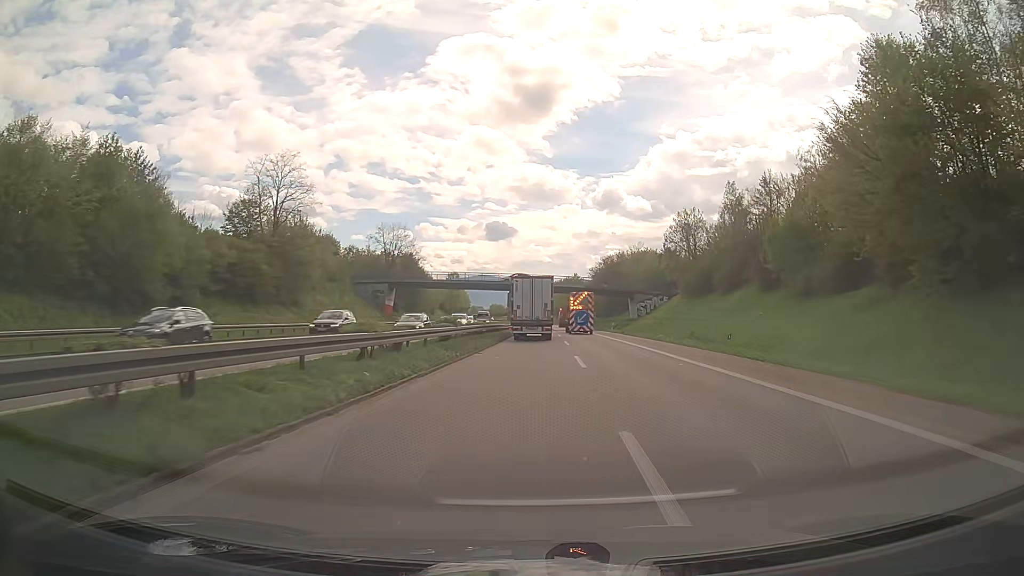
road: trunk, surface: asphalt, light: Day
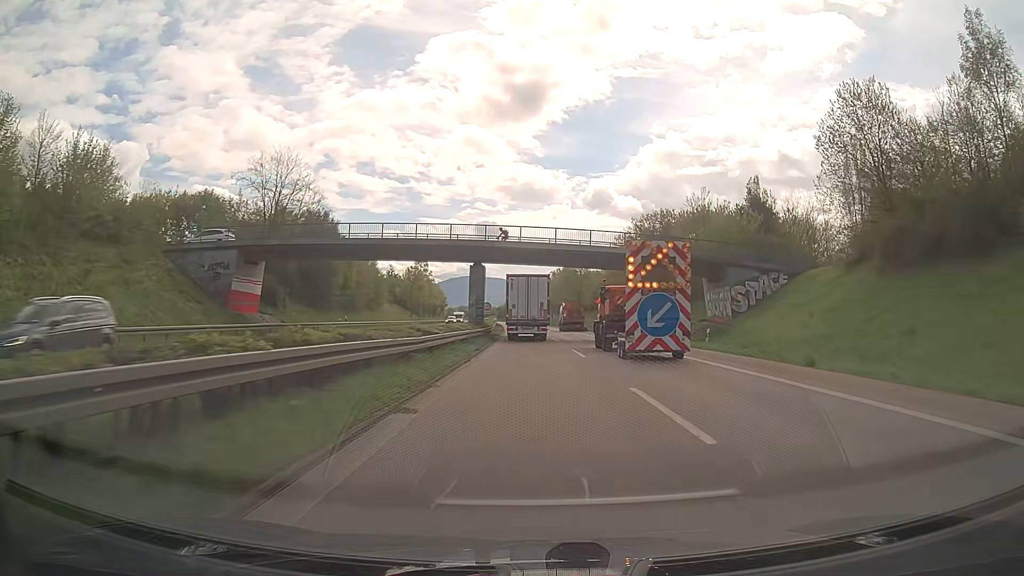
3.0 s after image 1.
(+0.4, +46.6) m; +1°
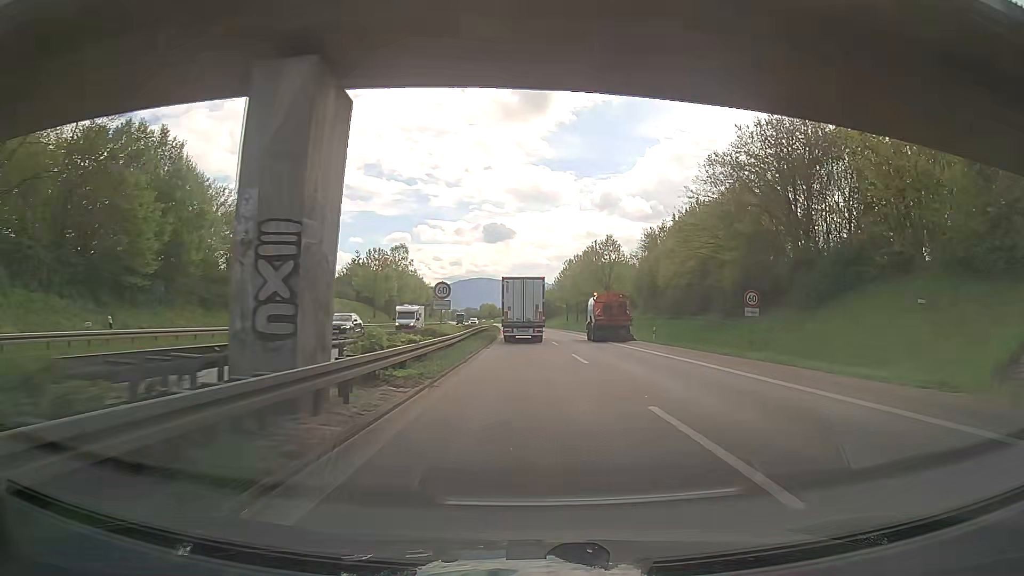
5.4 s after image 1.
(-0.1, +37.1) m; -1°
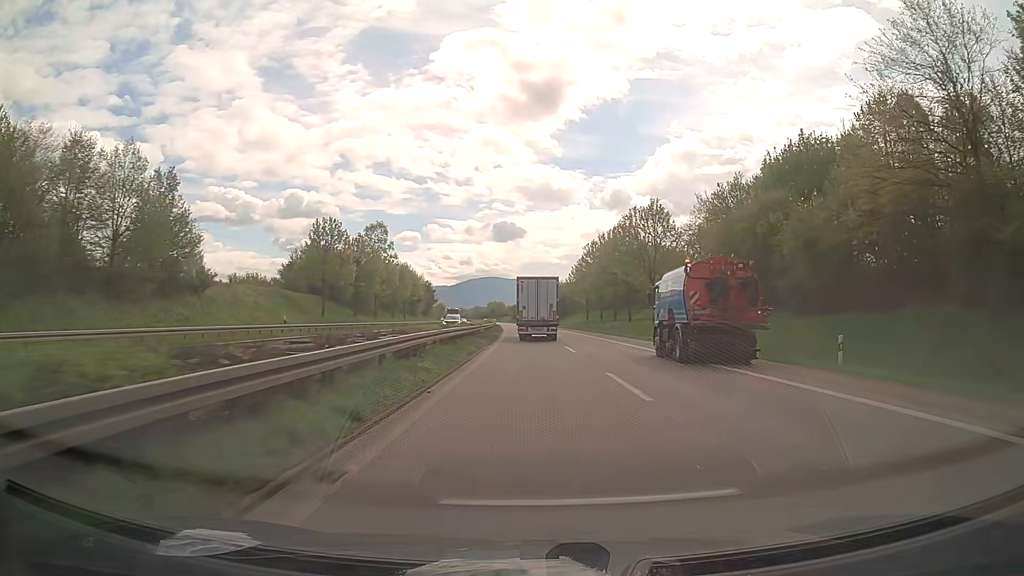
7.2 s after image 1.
(0.0, +27.8) m; 0°
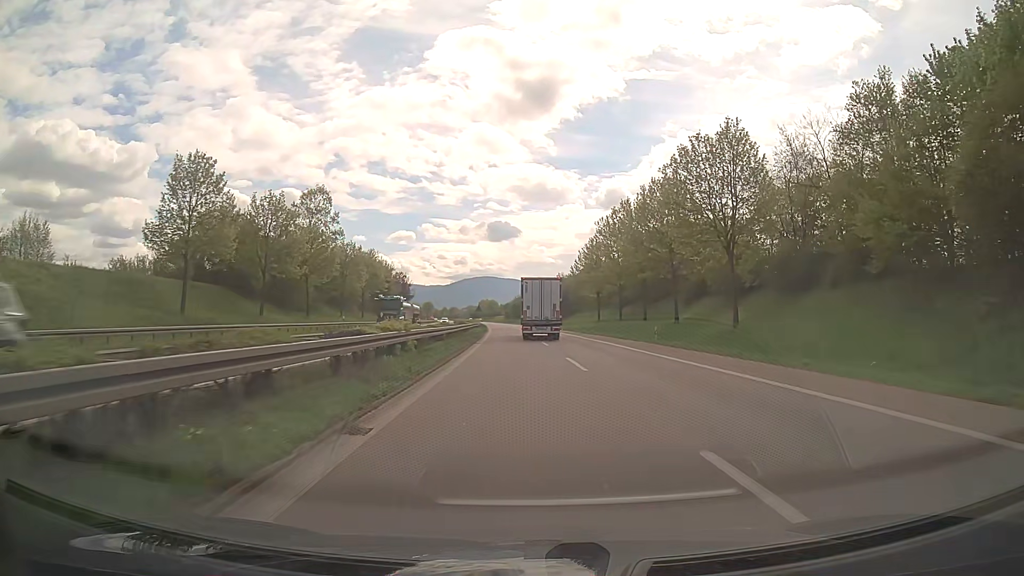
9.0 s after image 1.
(-0.2, +27.8) m; 0°
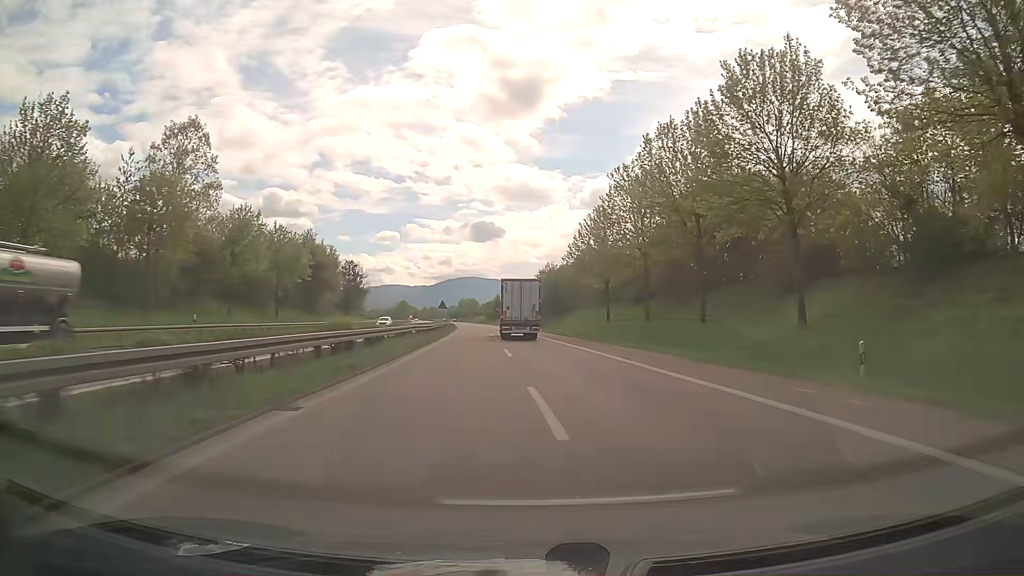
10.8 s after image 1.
(+0.5, +27.8) m; +1°
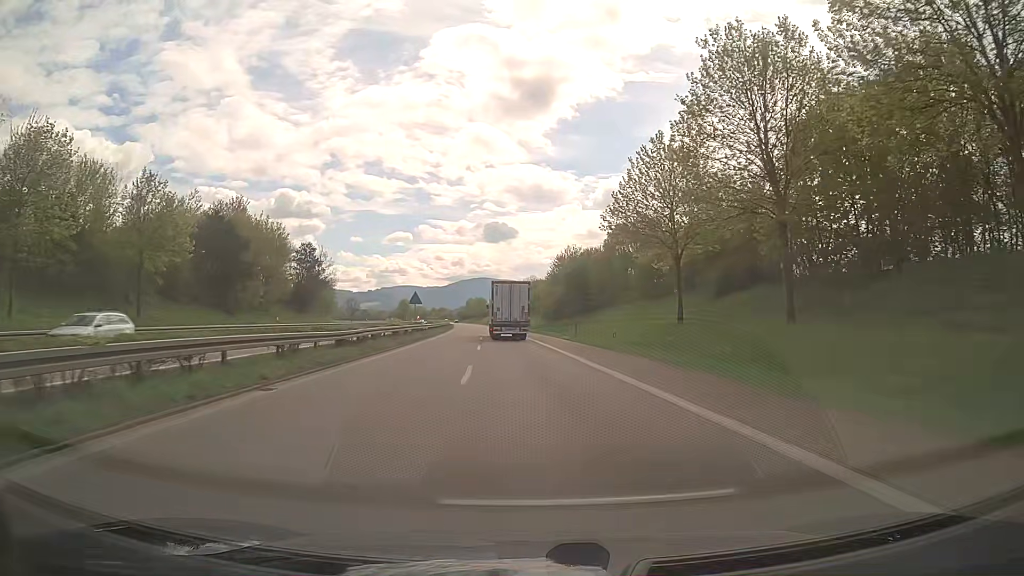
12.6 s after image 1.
(-0.1, +27.8) m; 0°
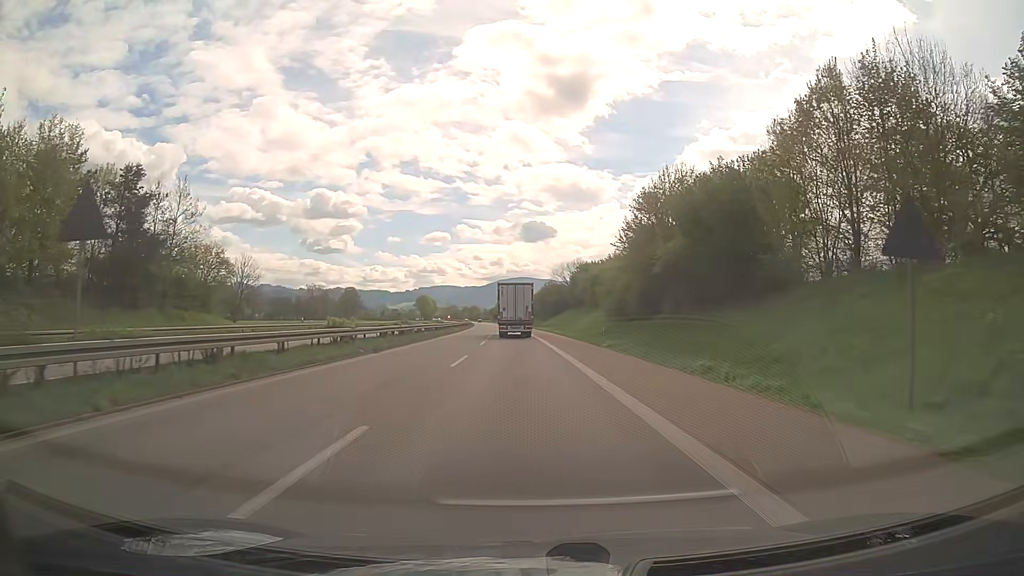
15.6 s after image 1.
(-1.7, +46.4) m; -4°
(0, +10) (0, +20) (-1, +30) (-1, +40) (-1, +50) (-2, +60) (-2, +70) (-3, +80) (-3, +90) (-4, +100) m
